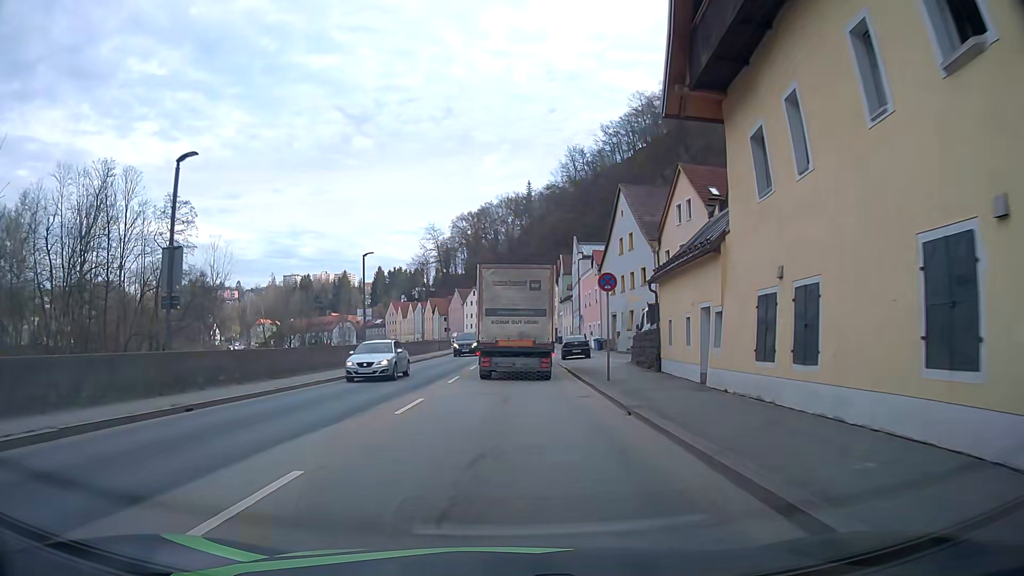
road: primary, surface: asphalt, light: Day
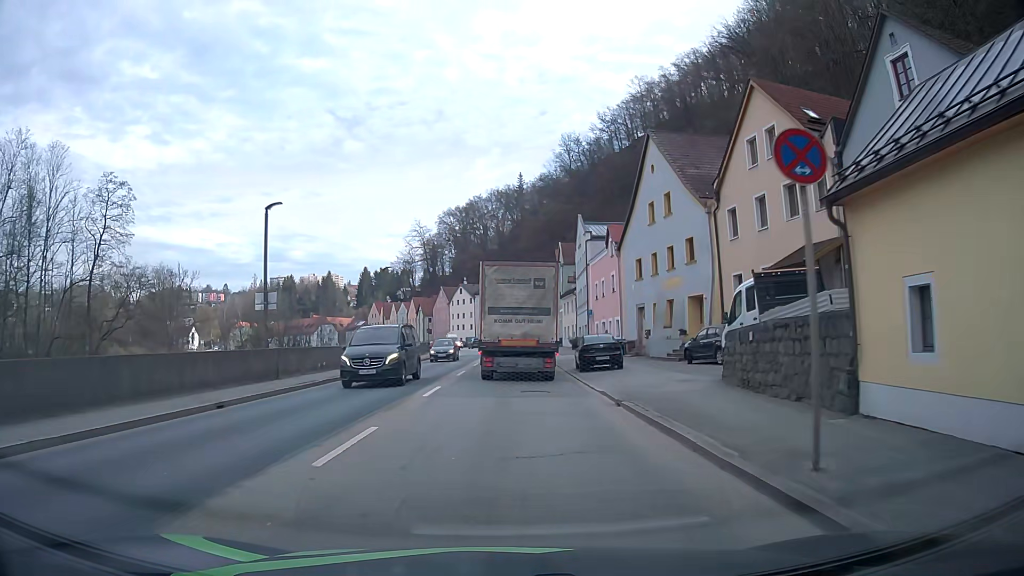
(0.0, +14.4) m; +1°
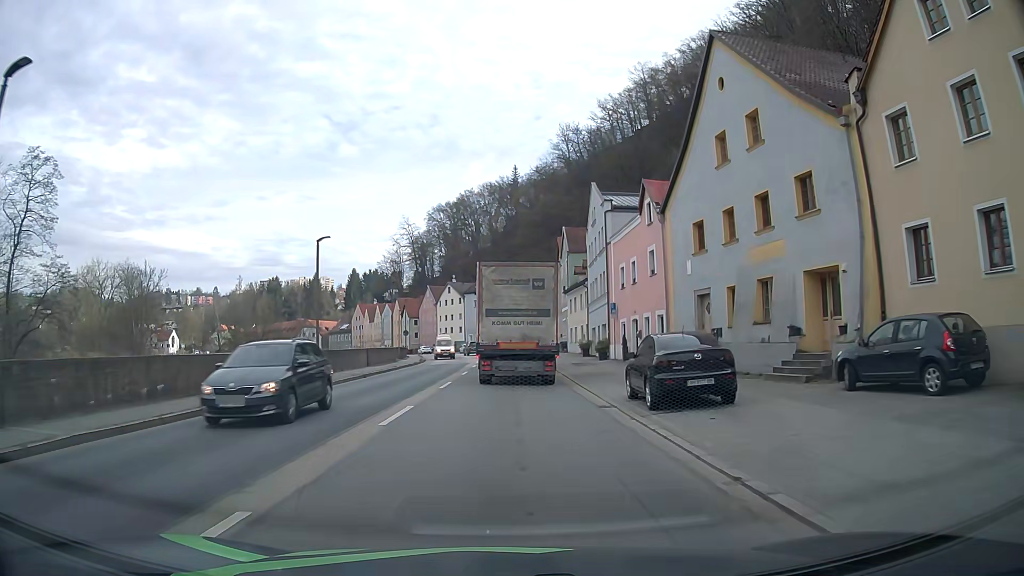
(0.0, +14.2) m; 0°
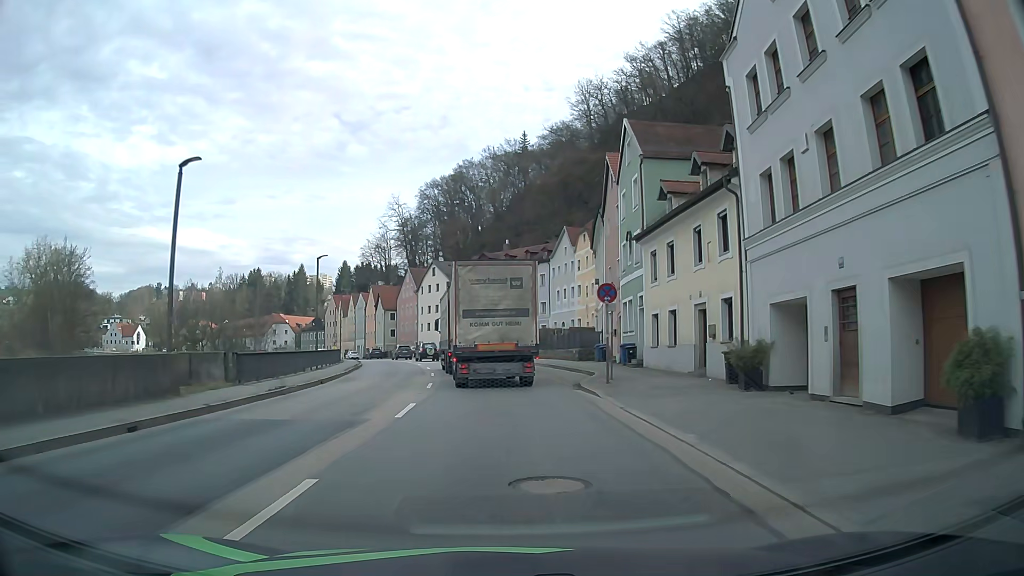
(+0.1, +34.6) m; 0°
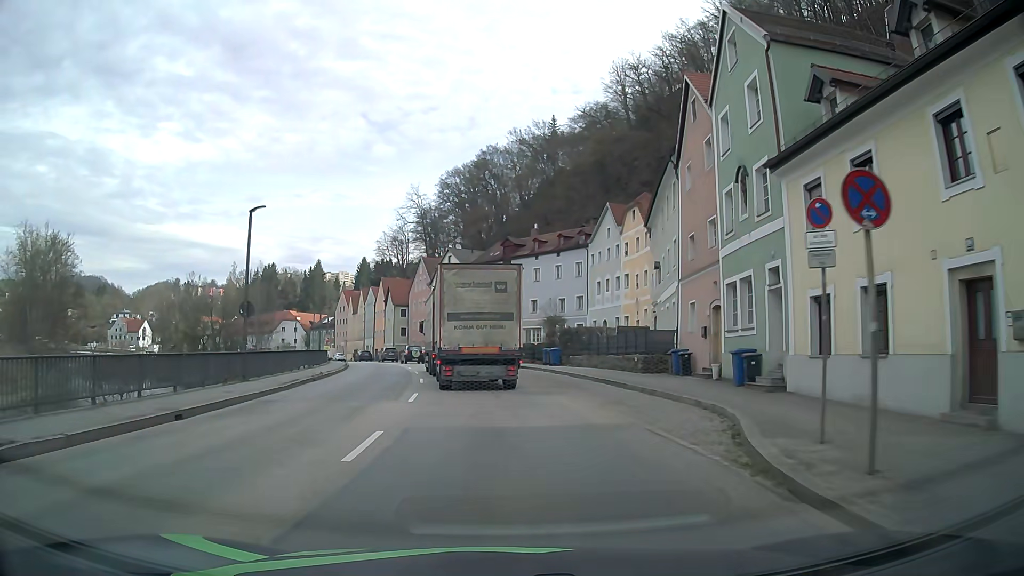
(-0.3, +13.6) m; -2°
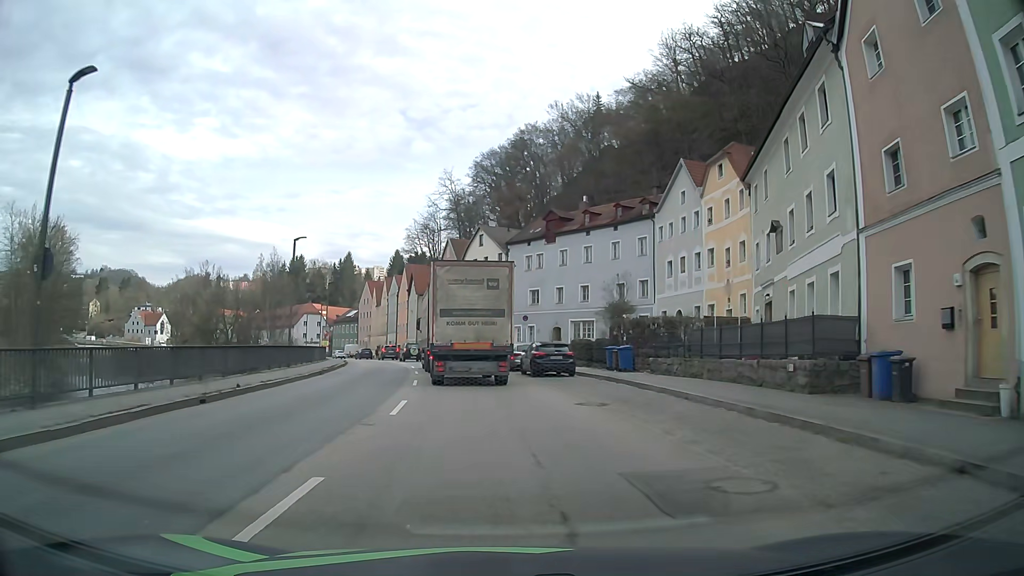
(-0.4, +13.5) m; -3°
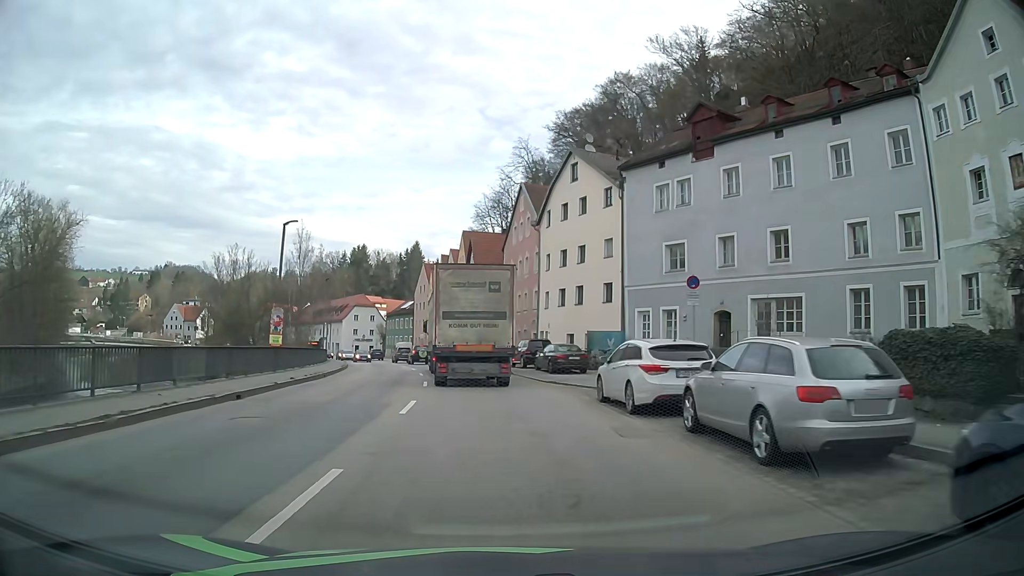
(-1.9, +26.8) m; -7°
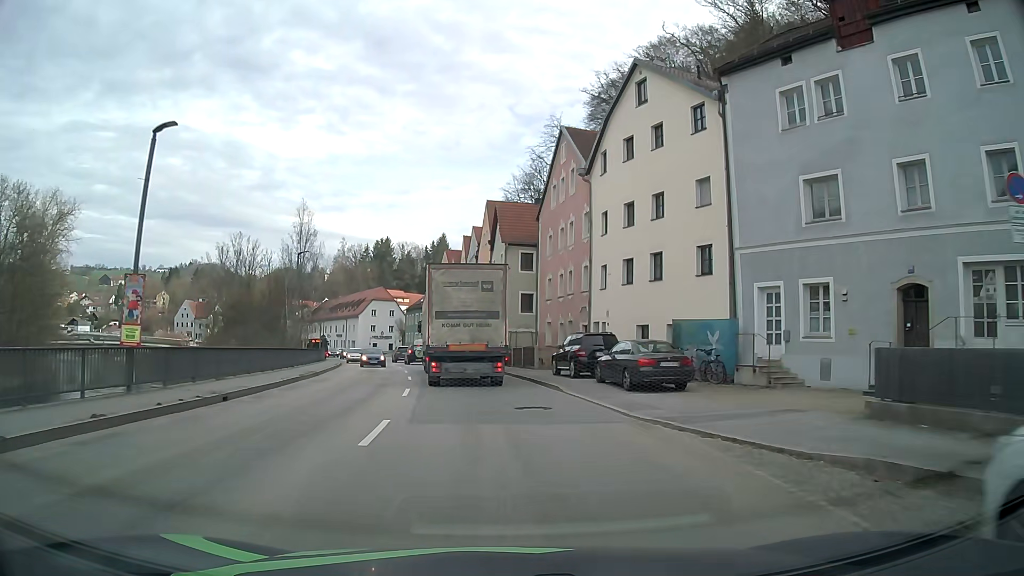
(-0.3, +13.3) m; -3°
